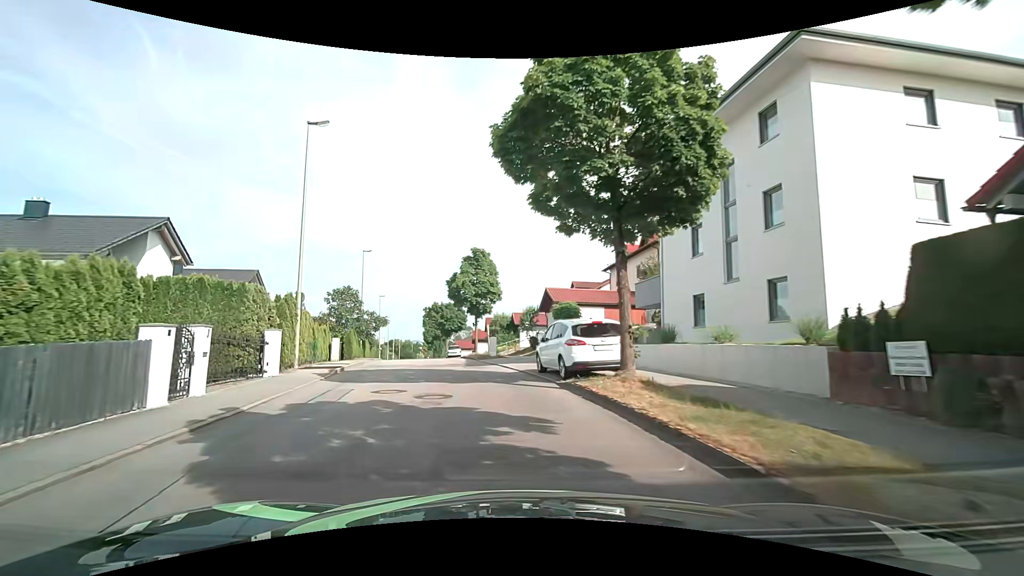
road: residential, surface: asphalt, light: Day
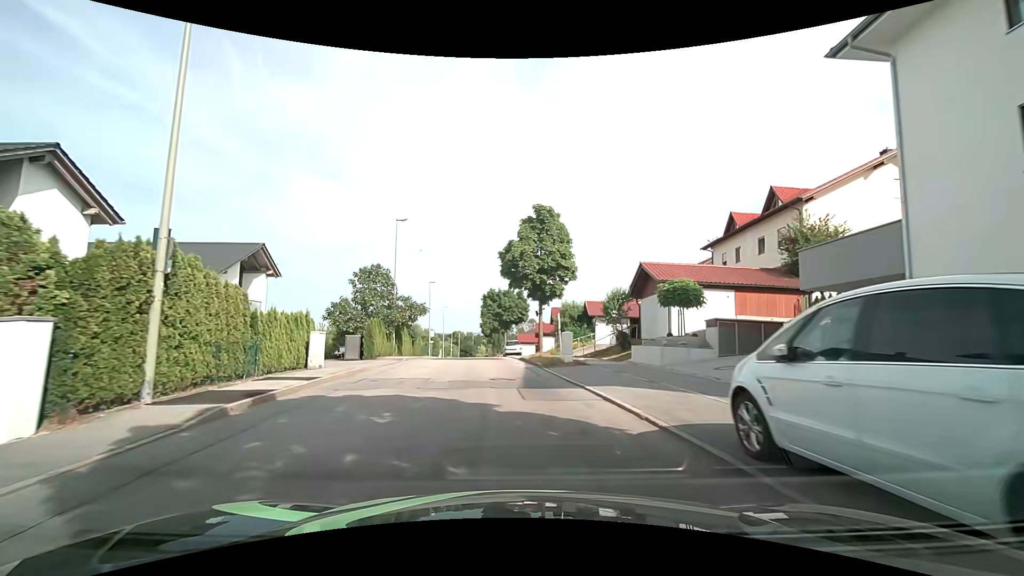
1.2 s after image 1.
(-0.7, +11.1) m; -7°
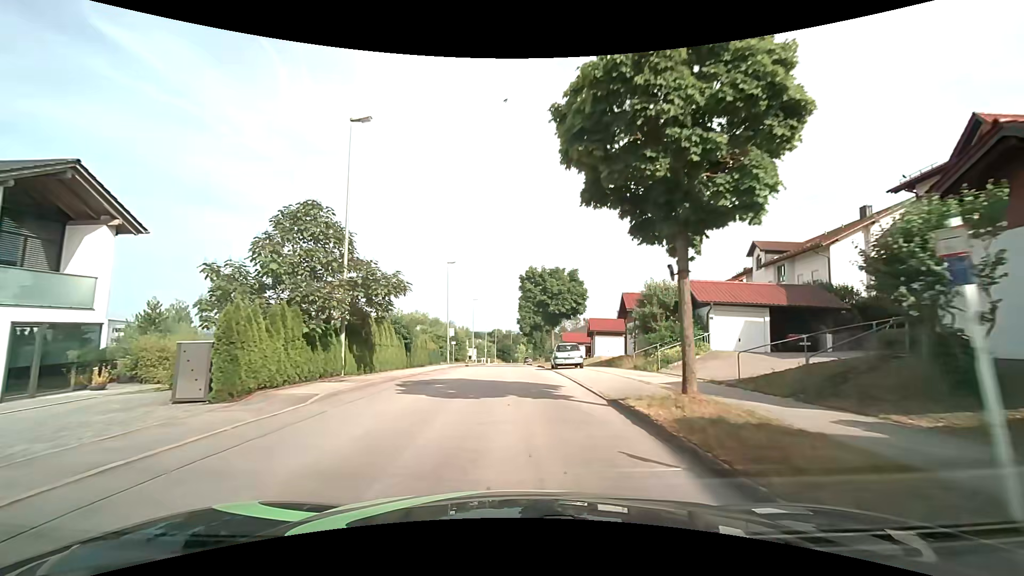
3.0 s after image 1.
(-0.8, +18.0) m; -5°
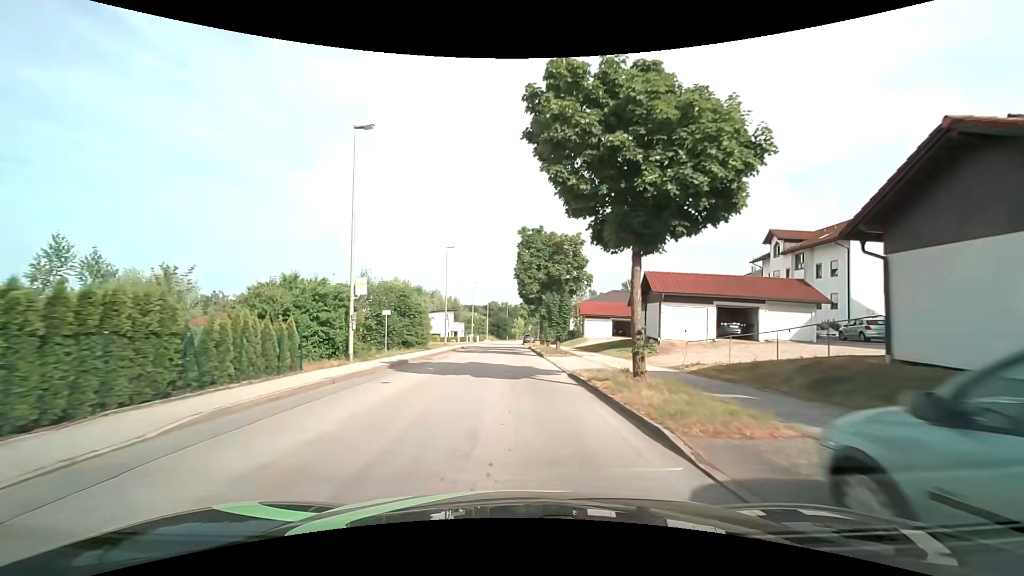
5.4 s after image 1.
(0.0, +27.6) m; 0°
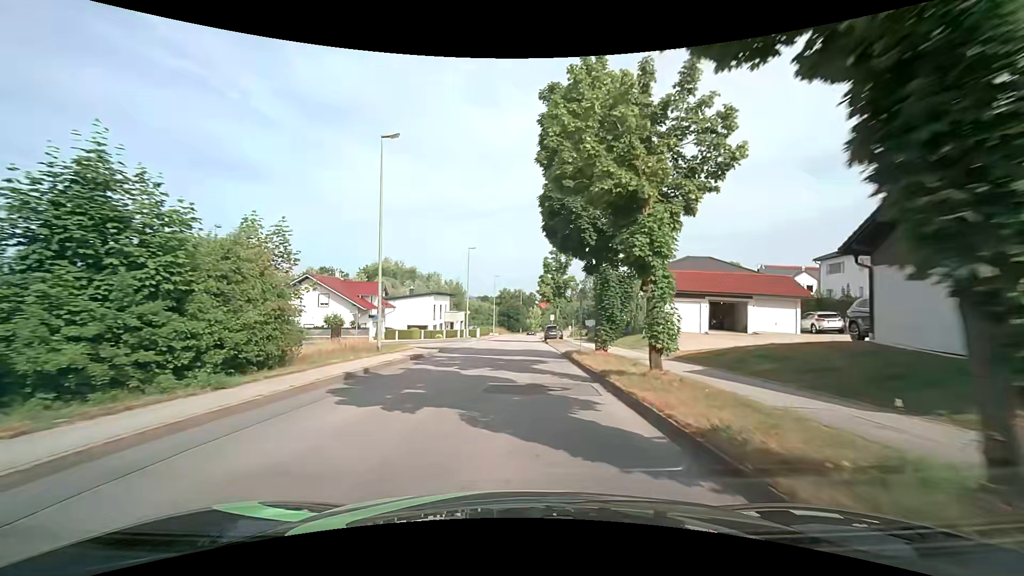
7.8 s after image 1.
(-0.2, +27.0) m; -1°
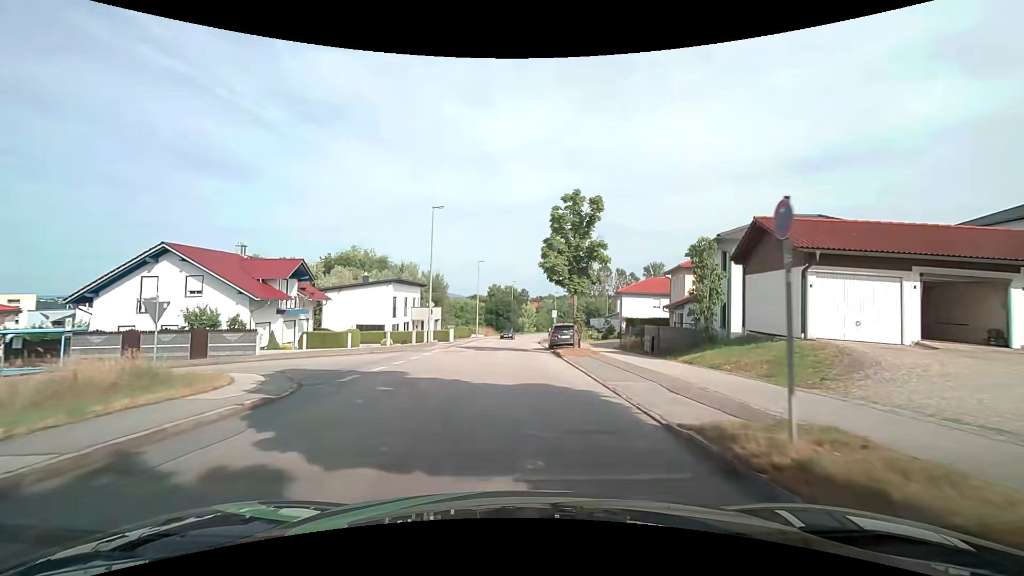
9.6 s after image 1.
(0.0, +18.4) m; +1°
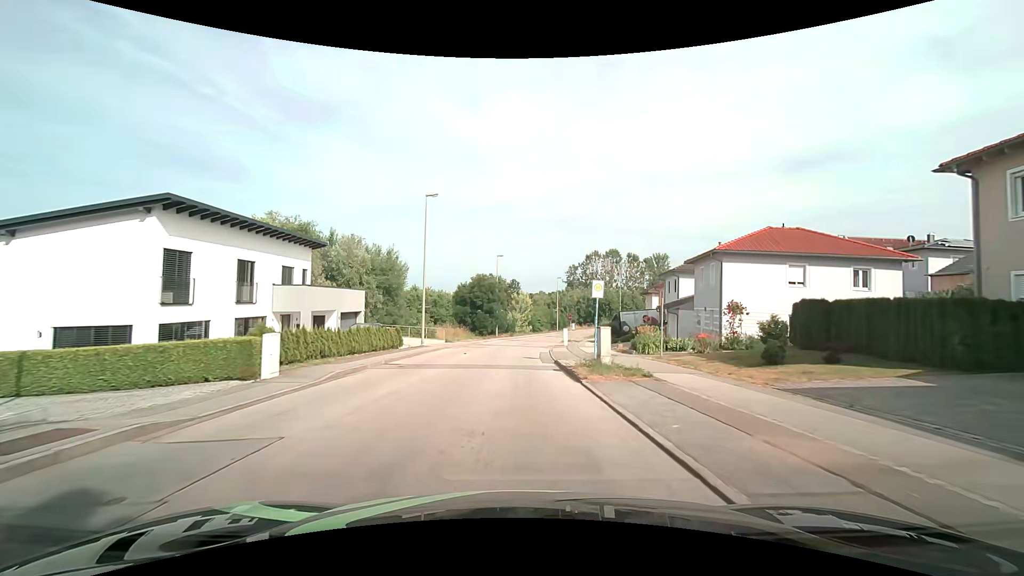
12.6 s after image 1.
(+0.3, +32.2) m; +1°
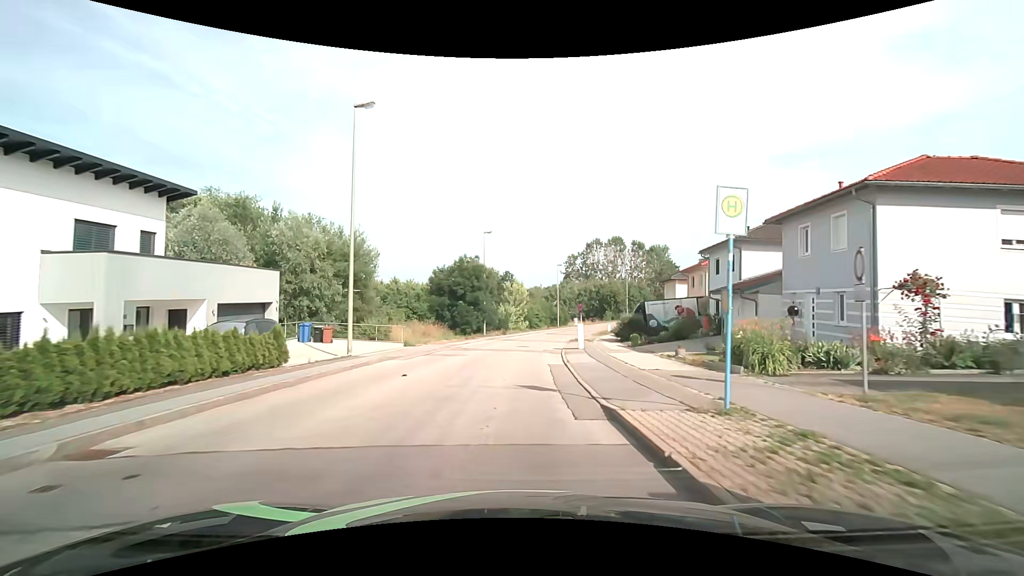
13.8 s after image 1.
(+0.2, +13.0) m; +1°
(0, +10) (0, +20) (+1, +30) (+2, +40) (+4, +50) (+6, +59) (+9, +69) (+13, +78) (+18, +87) (+23, +95) m
